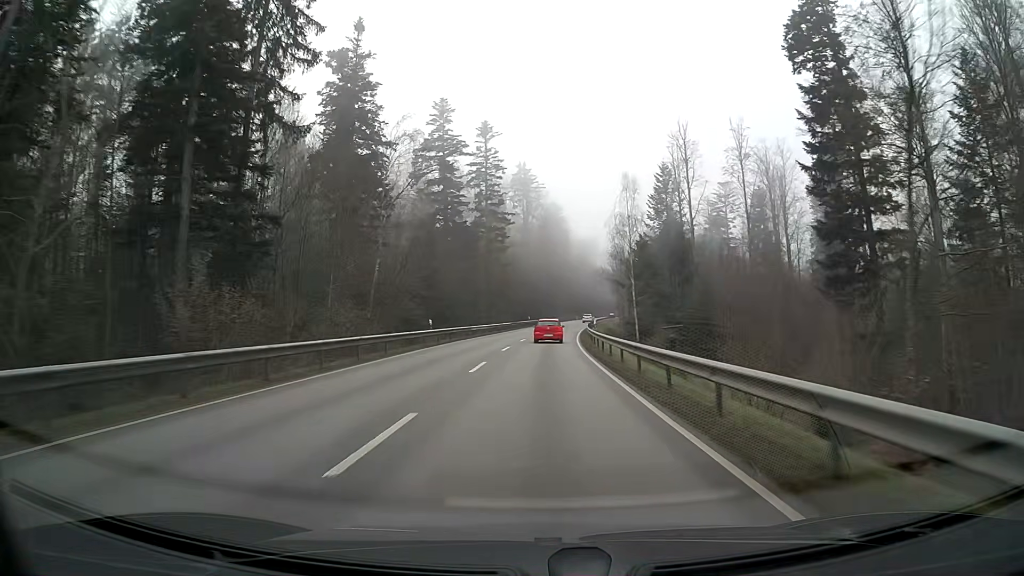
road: secondary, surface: asphalt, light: Day
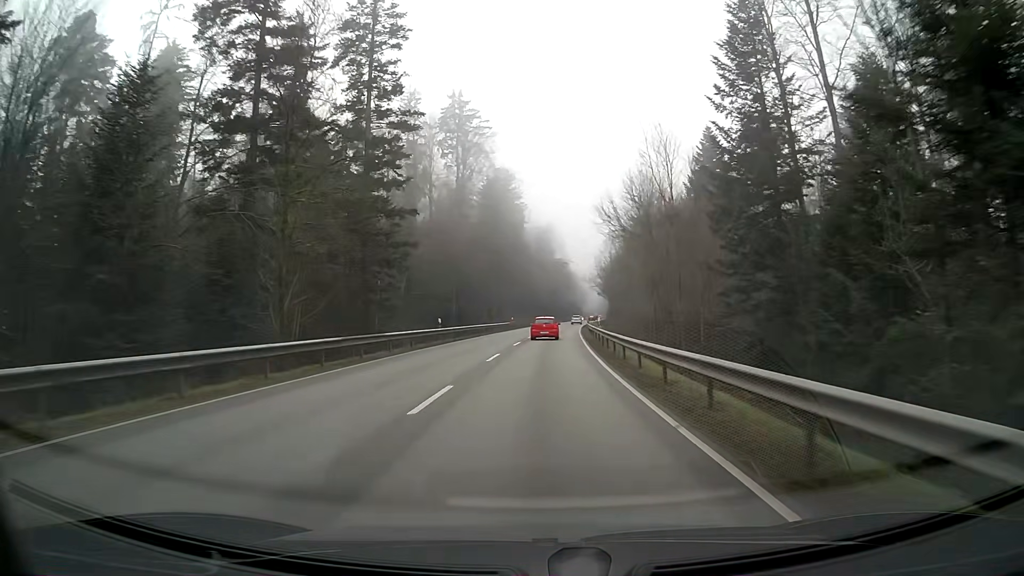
(+1.8, +56.1) m; +4°
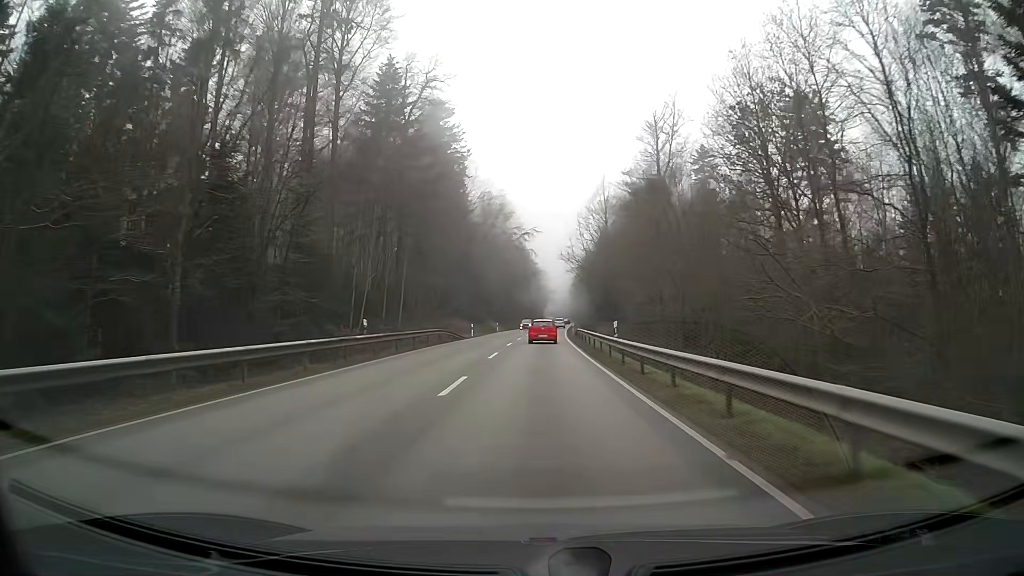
(+1.9, +57.3) m; +4°
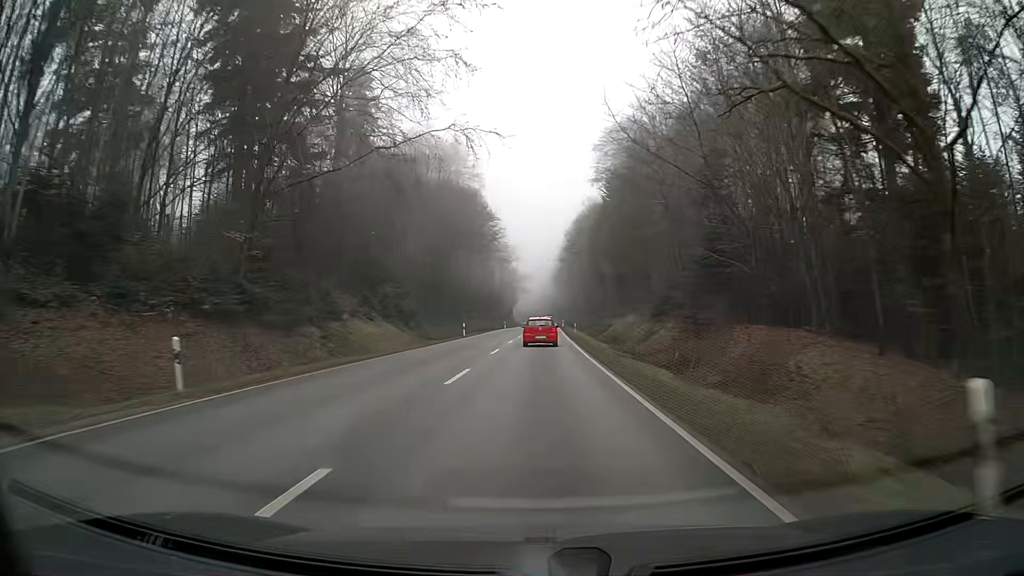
(+1.1, +69.9) m; +2°
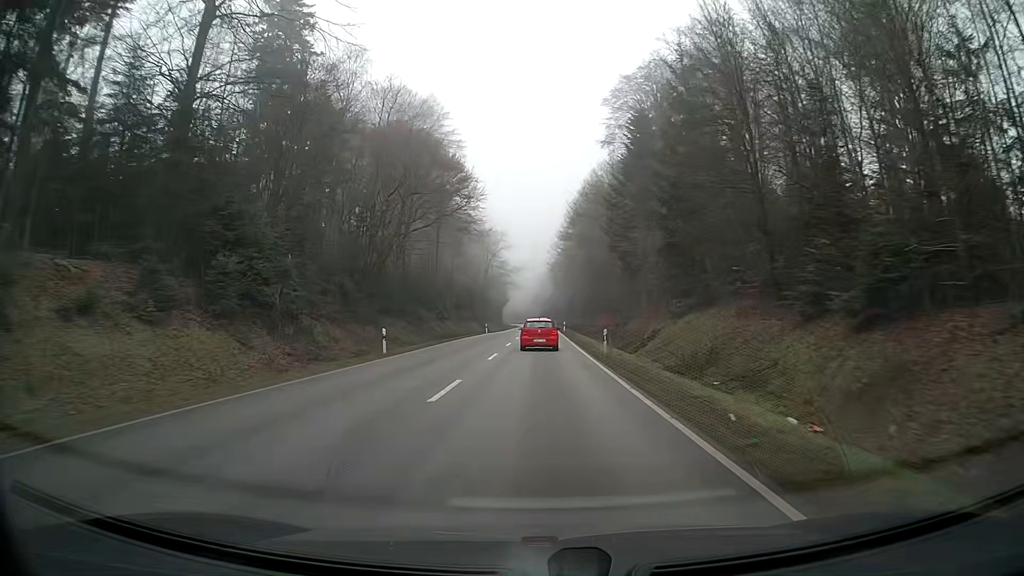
(+0.2, +26.6) m; +1°
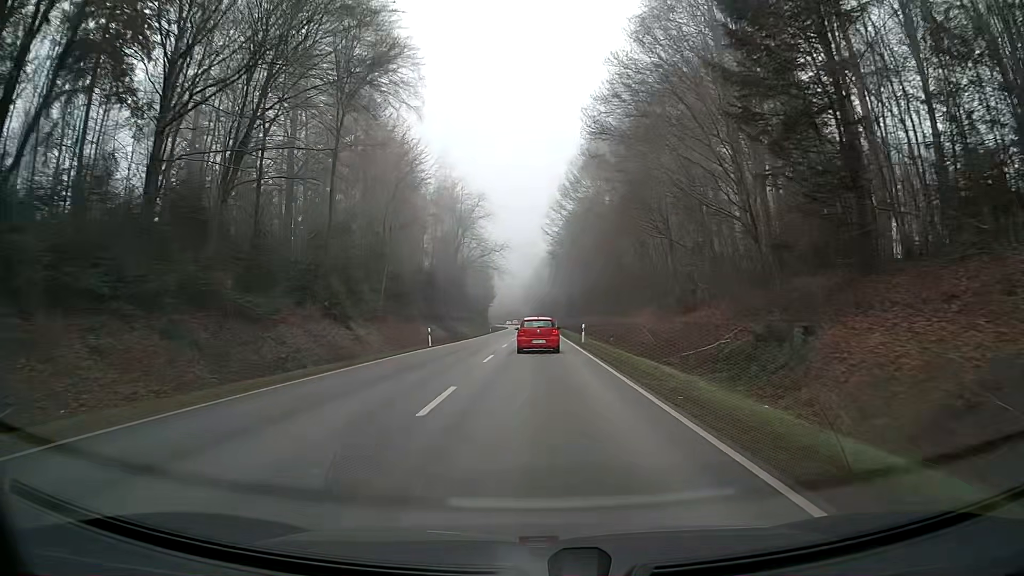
(+0.2, +37.6) m; +1°
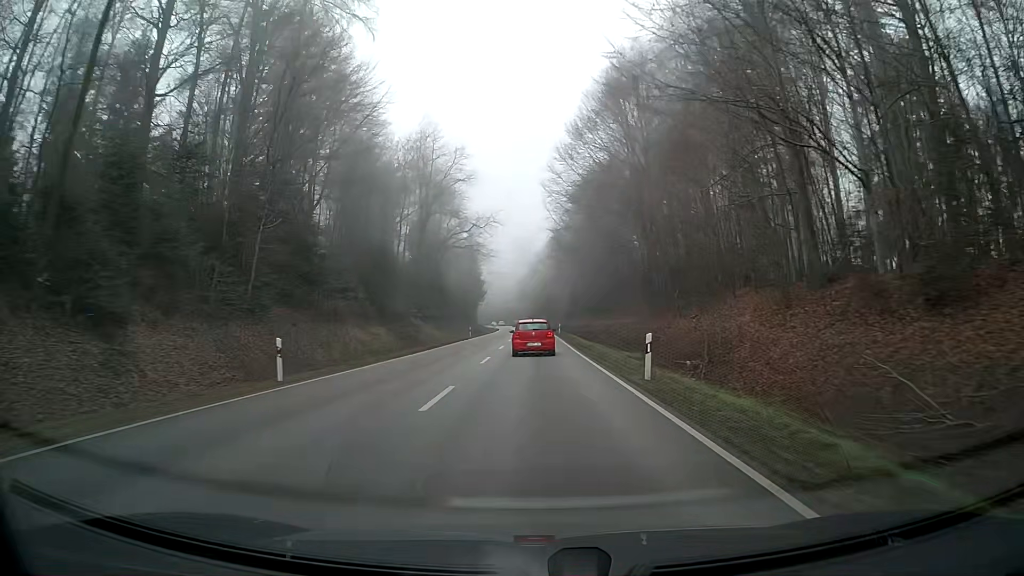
(0.0, +23.1) m; 0°
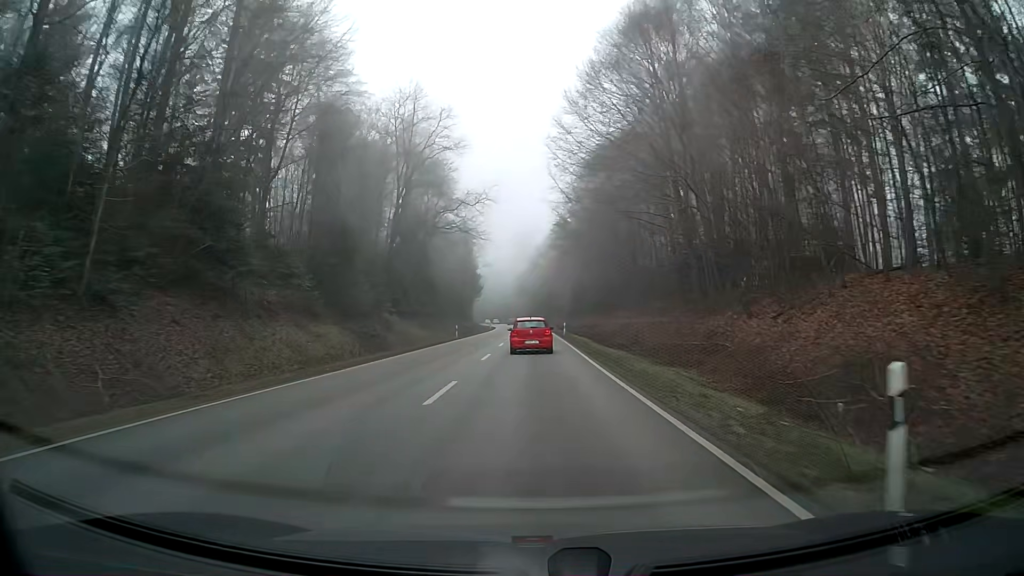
(0.0, +11.2) m; 0°
